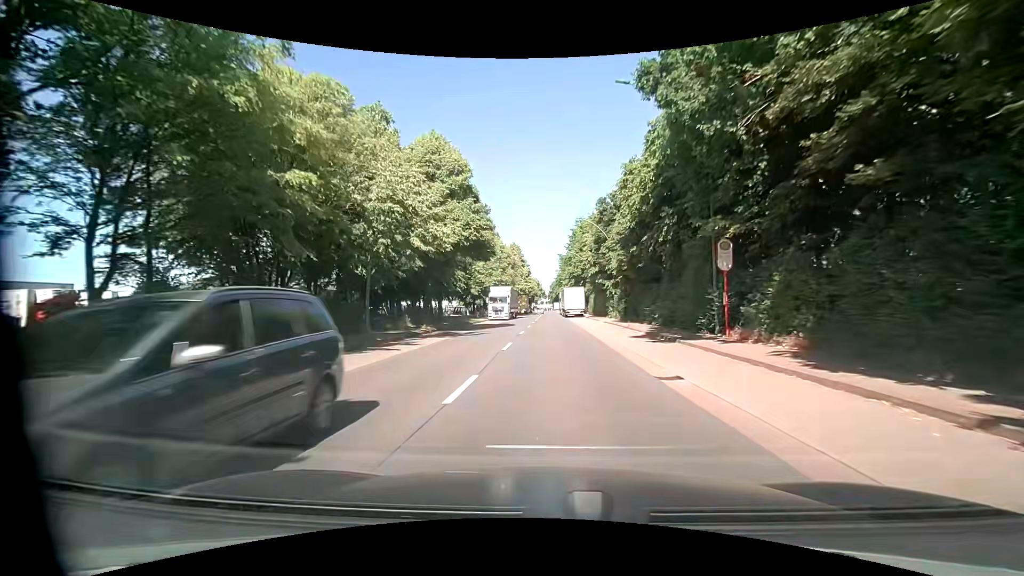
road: tertiary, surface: asphalt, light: Day
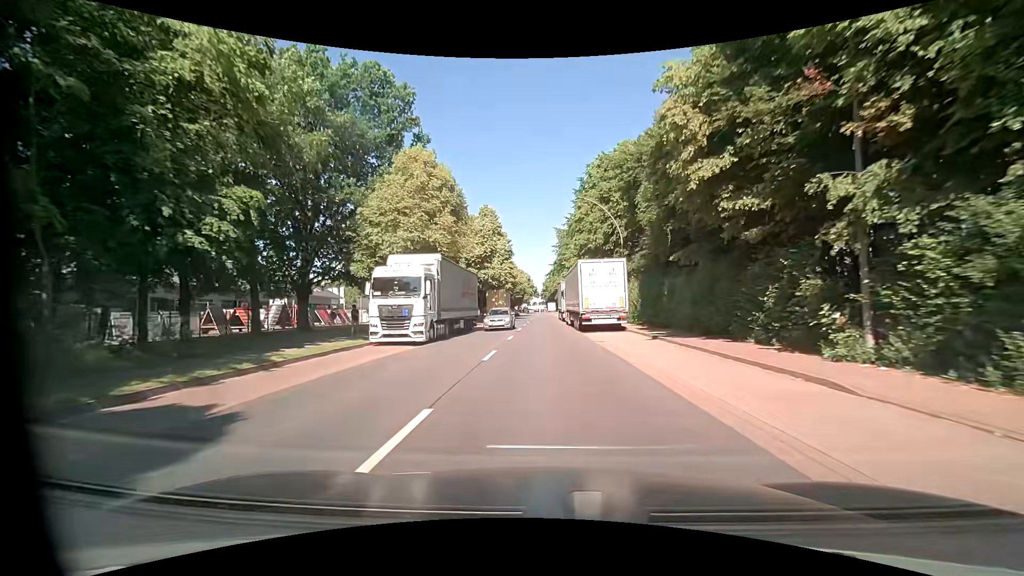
(+0.7, +39.6) m; +2°
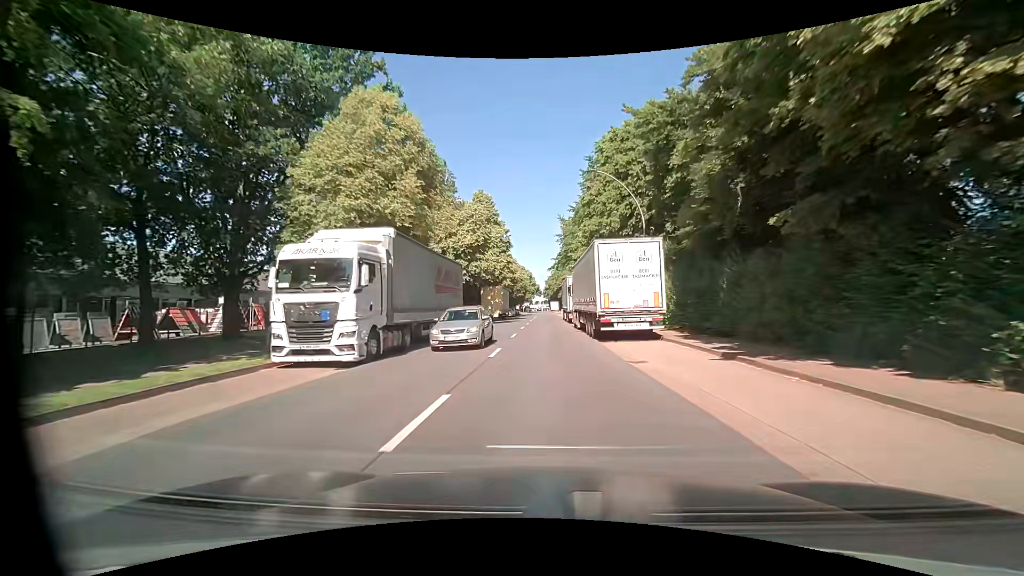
(-0.1, +7.9) m; 0°
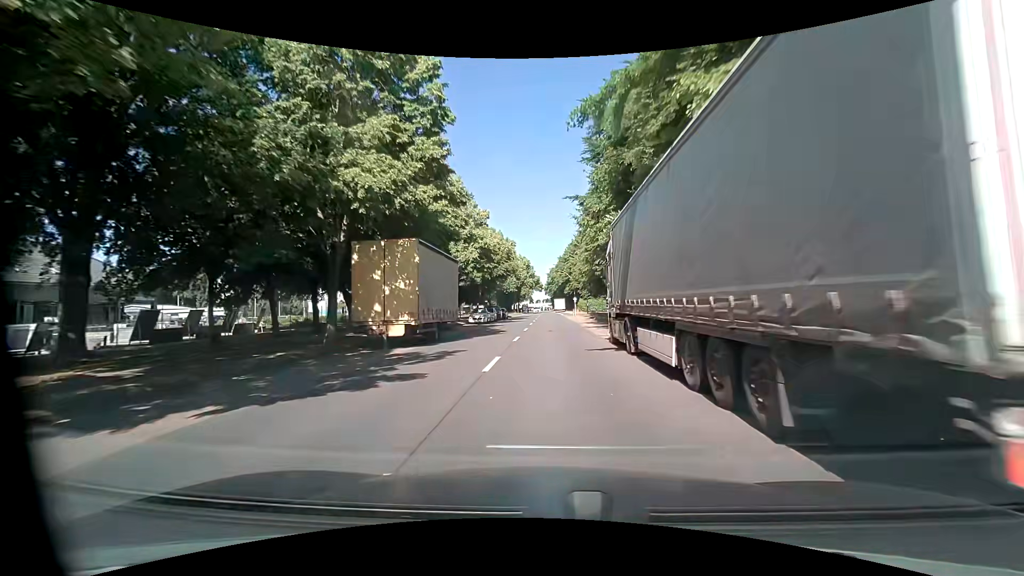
(-0.5, +39.7) m; -1°
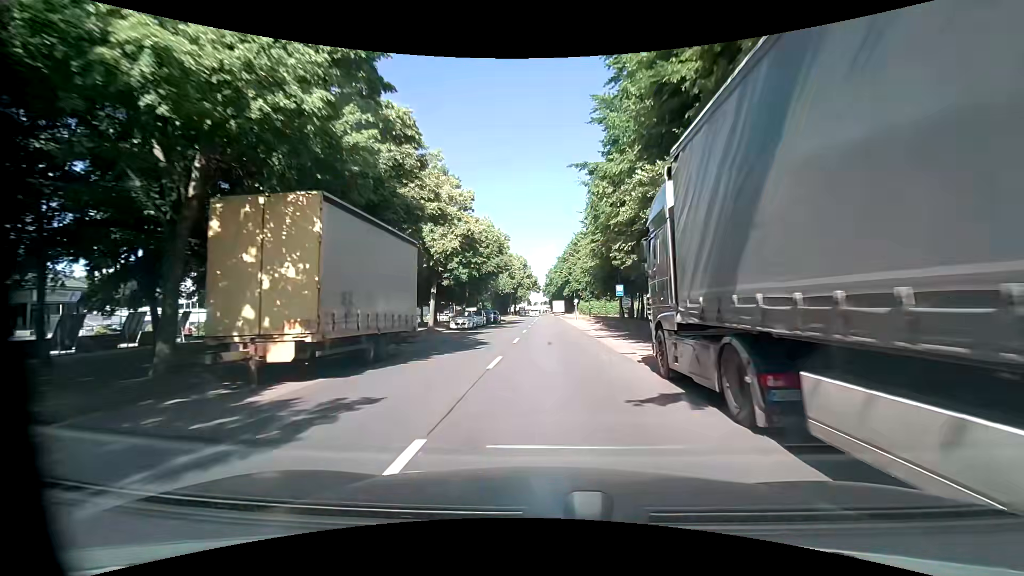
(+0.1, +7.9) m; +1°
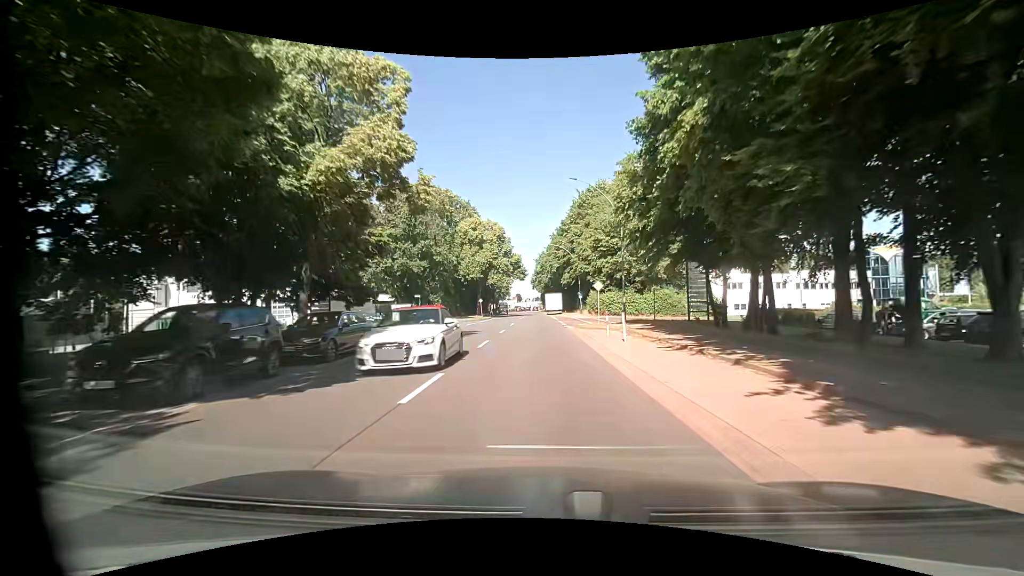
(+0.4, +40.5) m; +1°
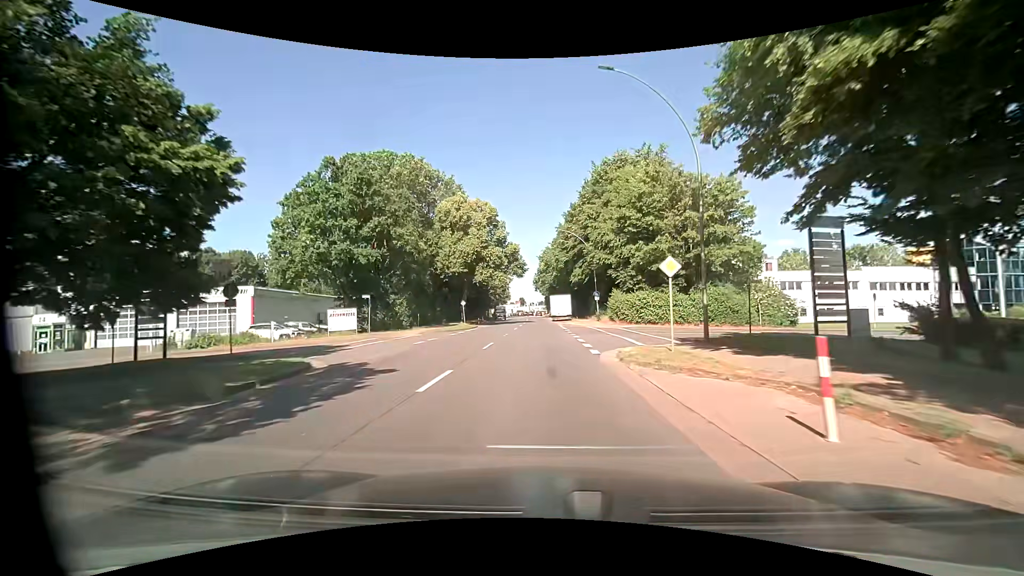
(-0.1, +16.8) m; 0°
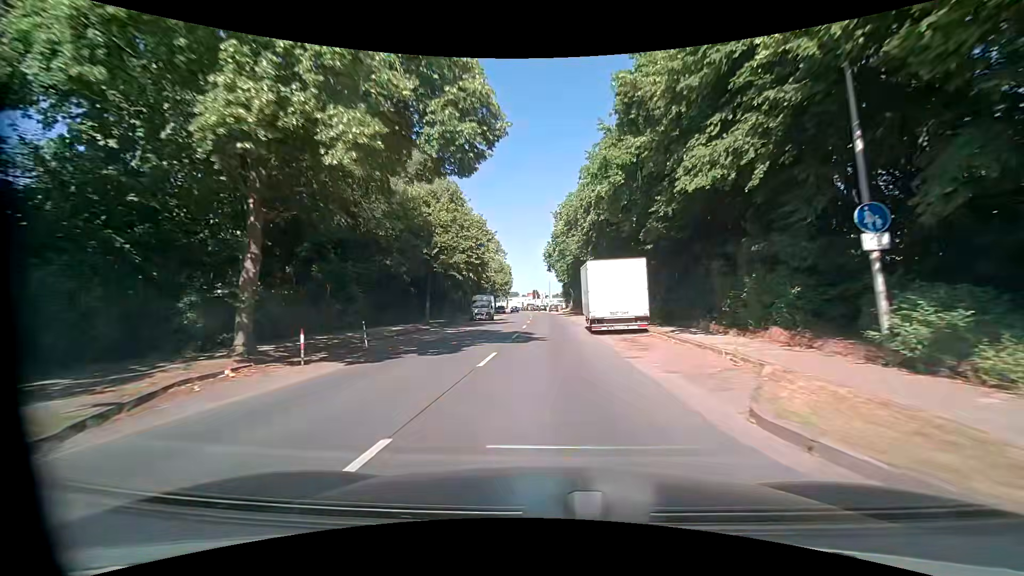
(-1.0, +42.4) m; -2°
(0, +10) (0, +20) (0, +30) (0, +40) (0, +50) (0, +60) (0, +70) (-1, +80) (-1, +90) (-2, +100) m
